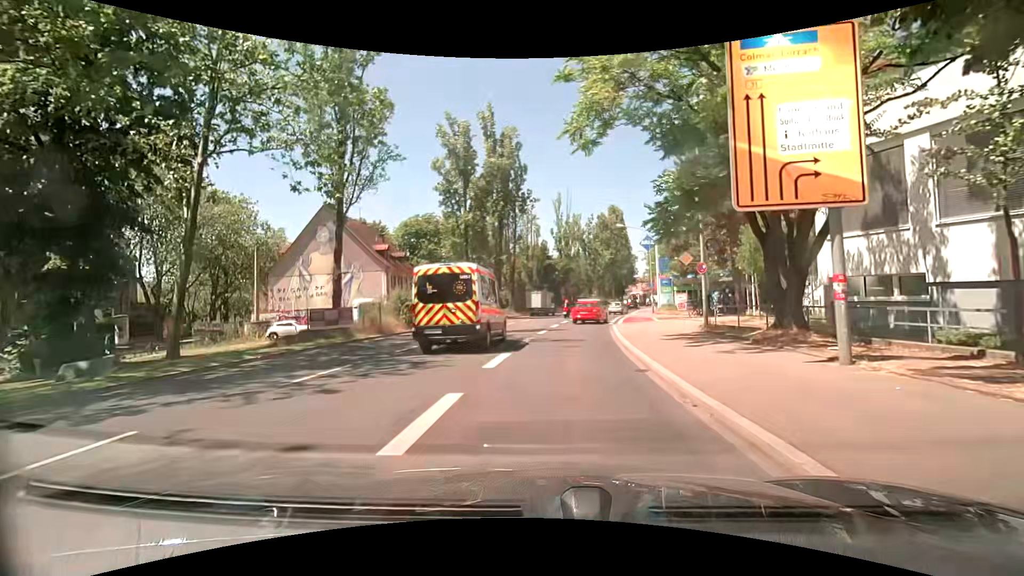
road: primary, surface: asphalt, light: Day
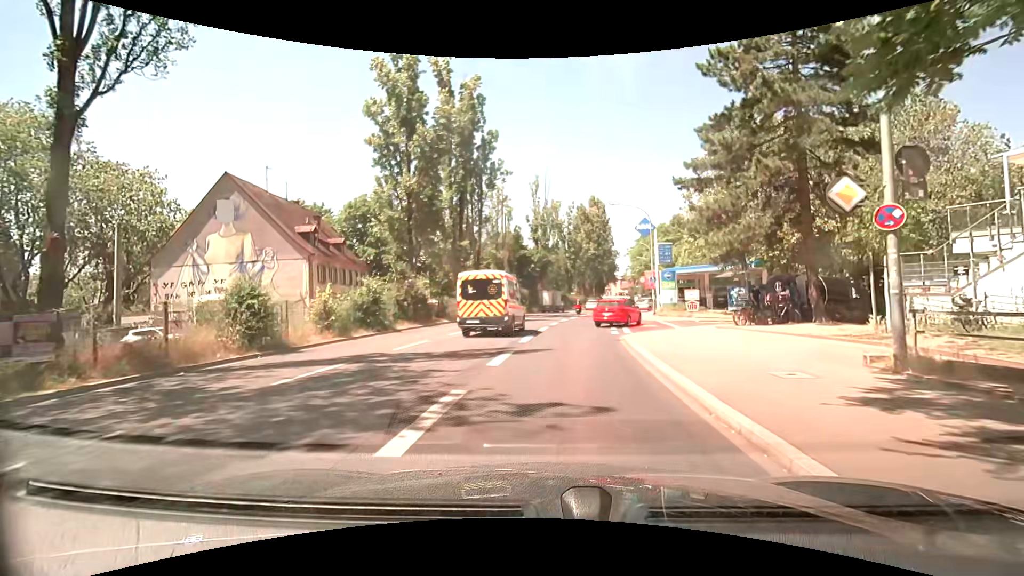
(+0.1, +11.8) m; +3°
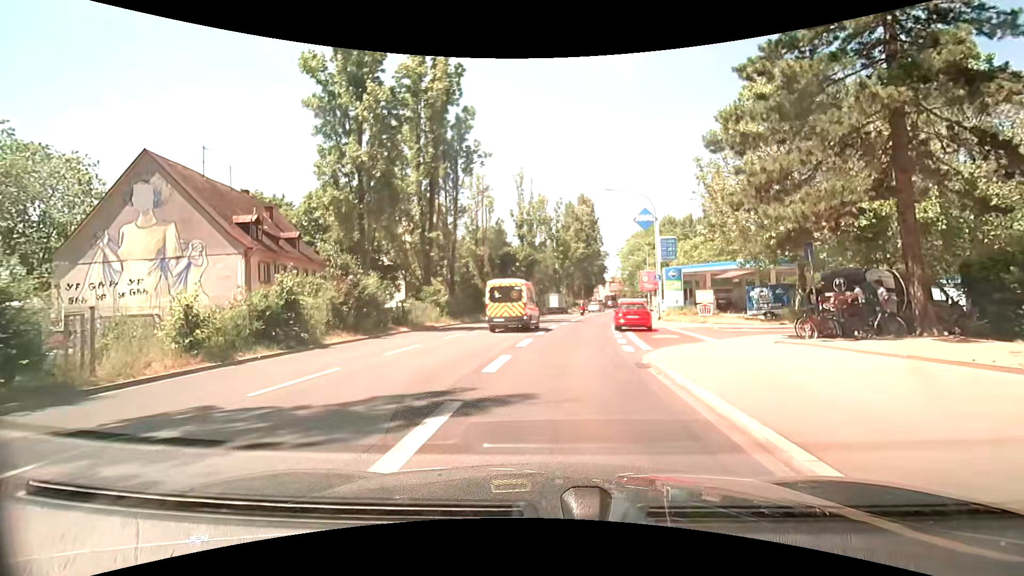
(+0.1, +6.5) m; +1°
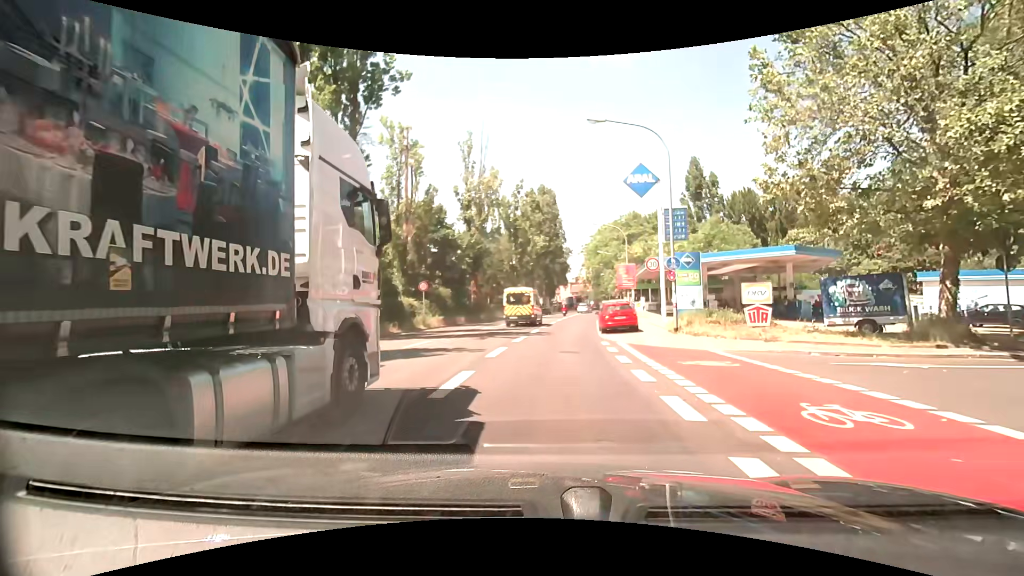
(+0.4, +14.6) m; +4°
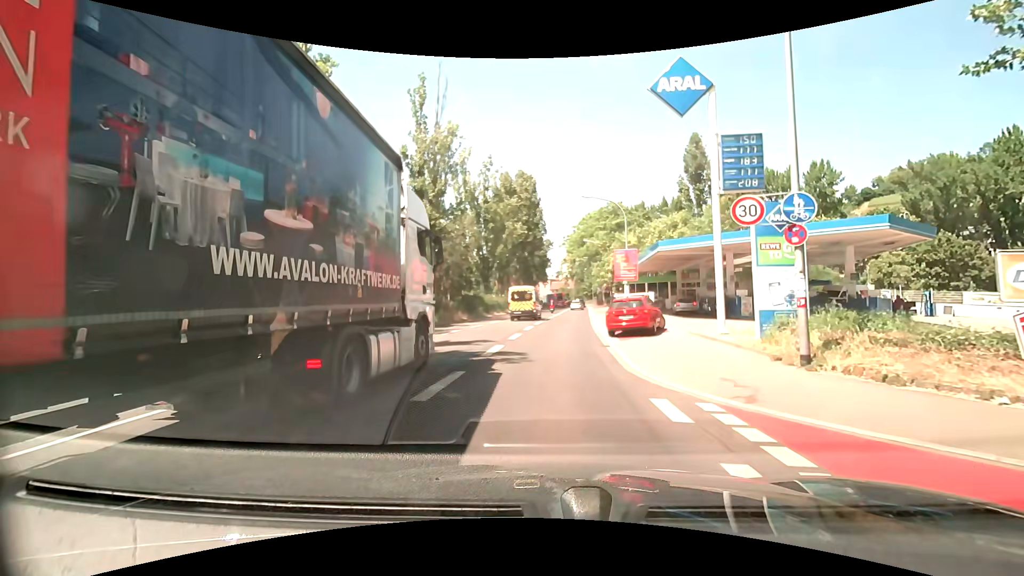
(+0.3, +12.2) m; +3°
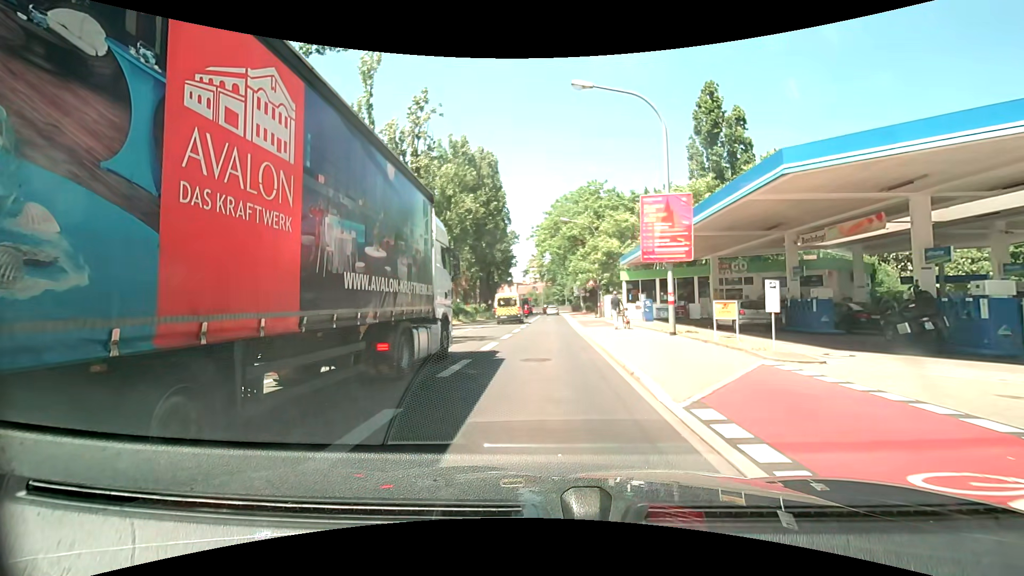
(+0.8, +21.4) m; +4°
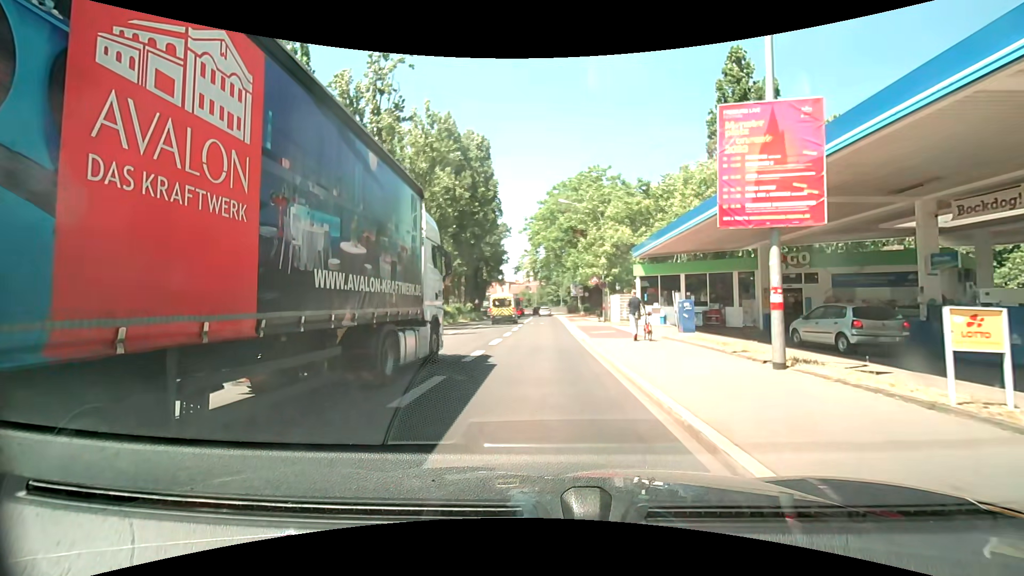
(0.0, +8.7) m; +1°
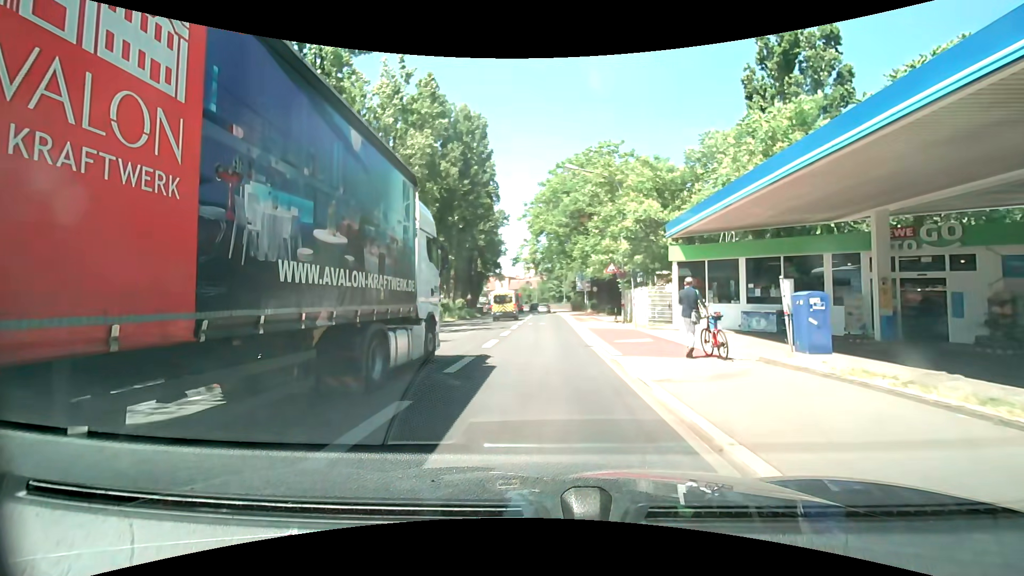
(0.0, +8.8) m; 0°
(0, +10) (0, +20) (0, +30) (0, +40) (0, +50) (0, +60) (-1, +70) (-2, +80) (-2, +90) (-4, +100) m
